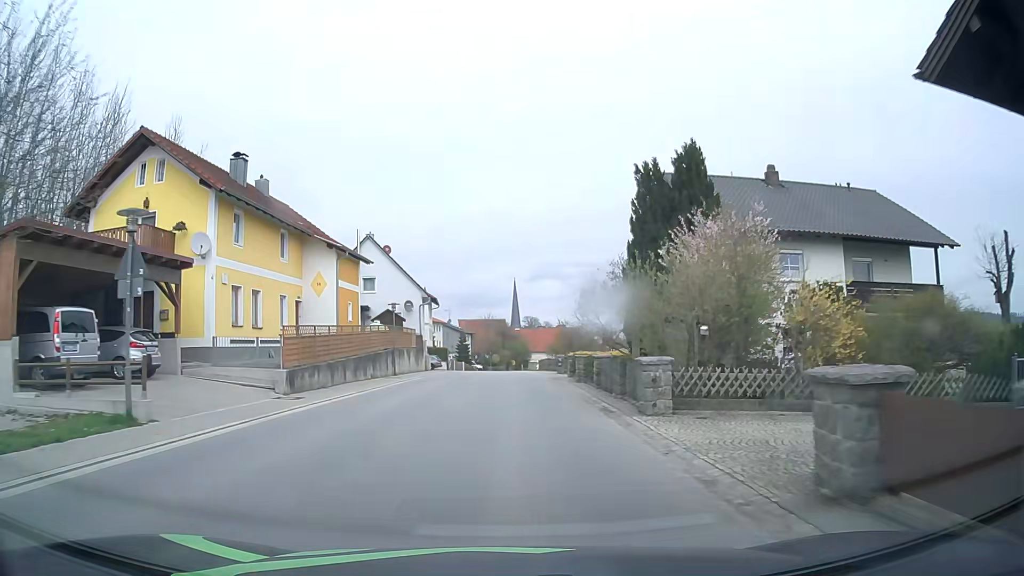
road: tertiary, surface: asphalt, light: Day
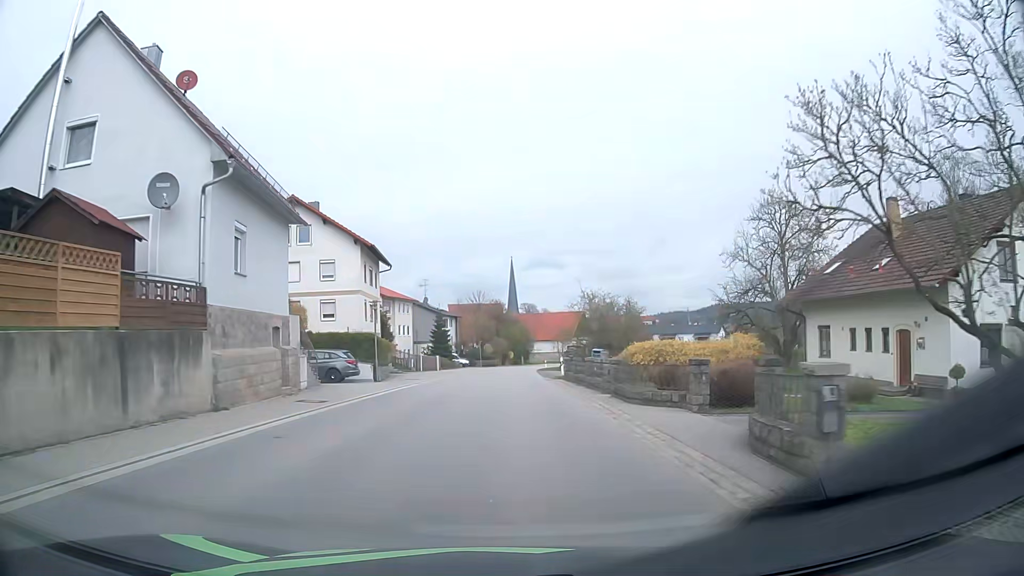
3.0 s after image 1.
(+0.5, +35.8) m; +1°
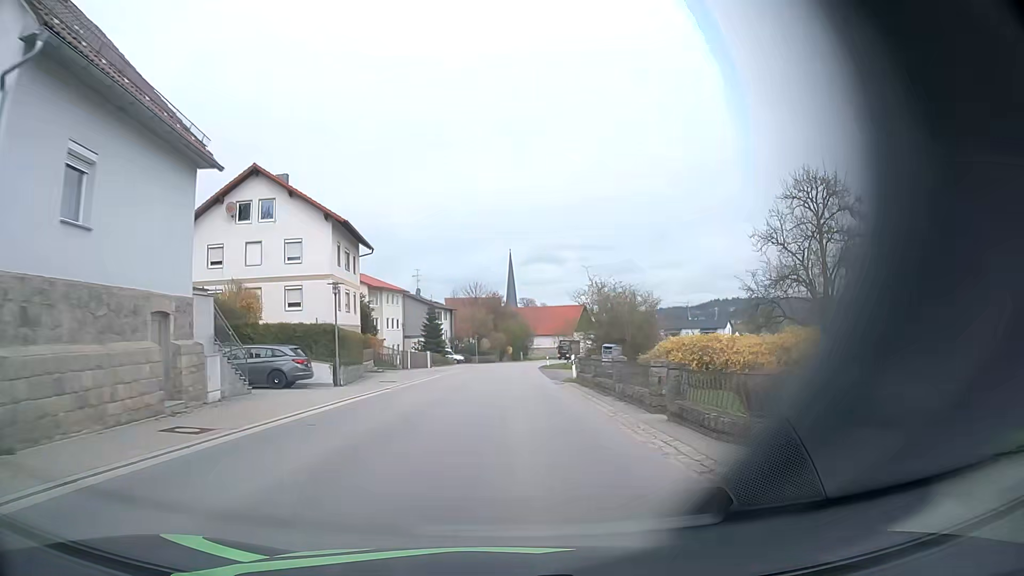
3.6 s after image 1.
(0.0, +7.2) m; 0°
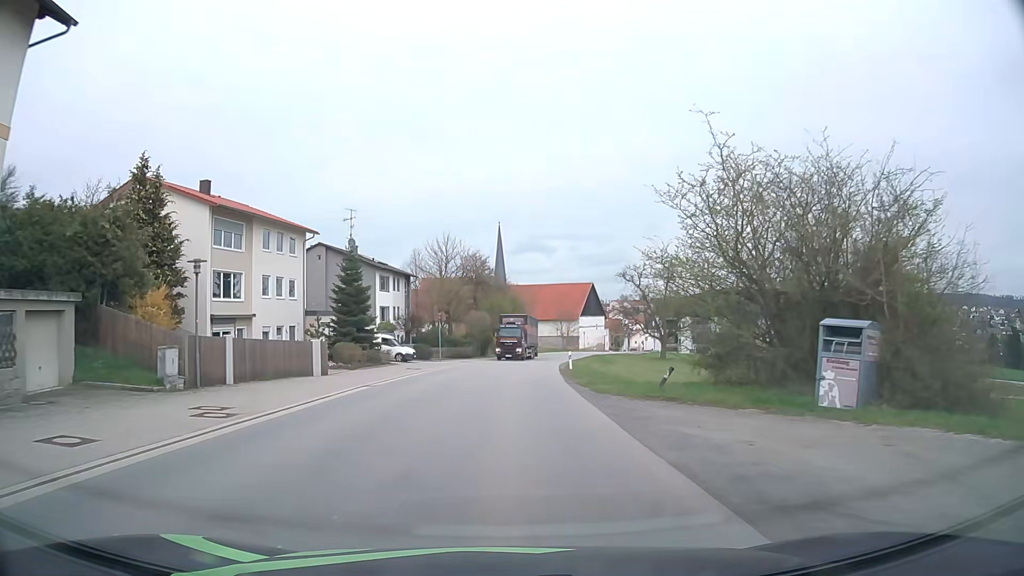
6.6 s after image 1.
(+0.1, +37.2) m; +1°
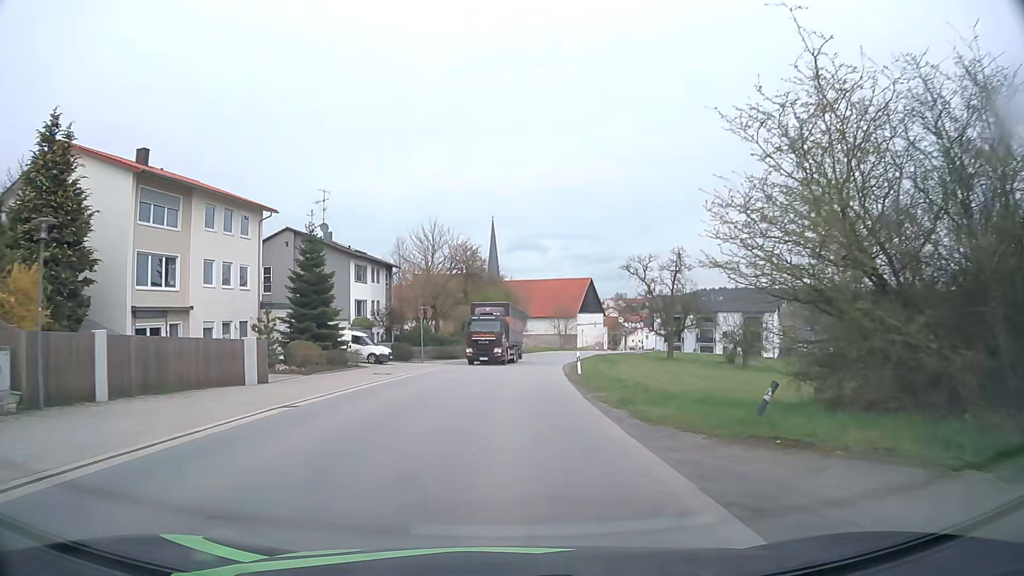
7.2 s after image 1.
(0.0, +7.6) m; +1°
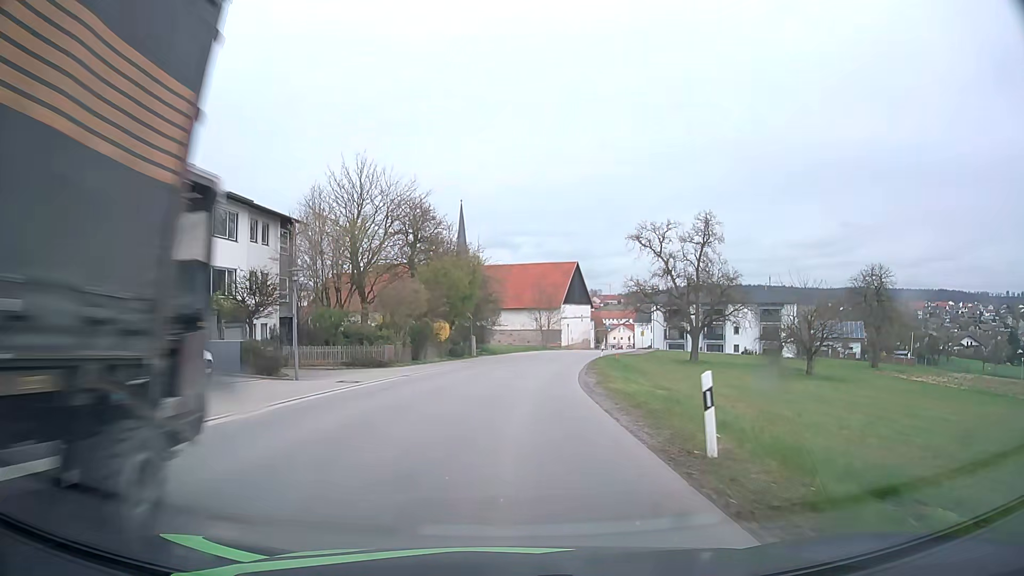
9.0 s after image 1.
(+0.4, +22.9) m; +2°
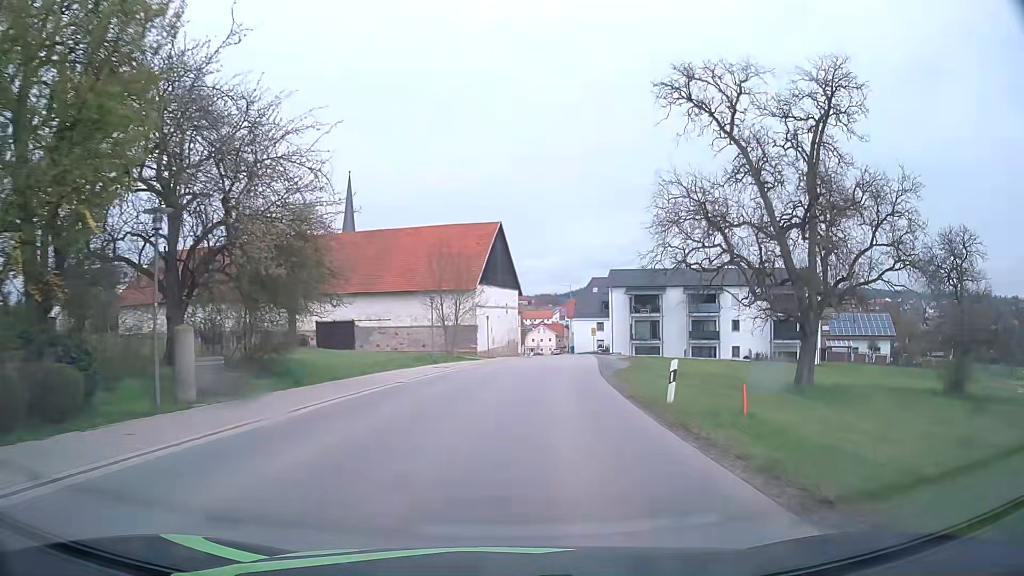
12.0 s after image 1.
(+2.1, +38.4) m; +8°
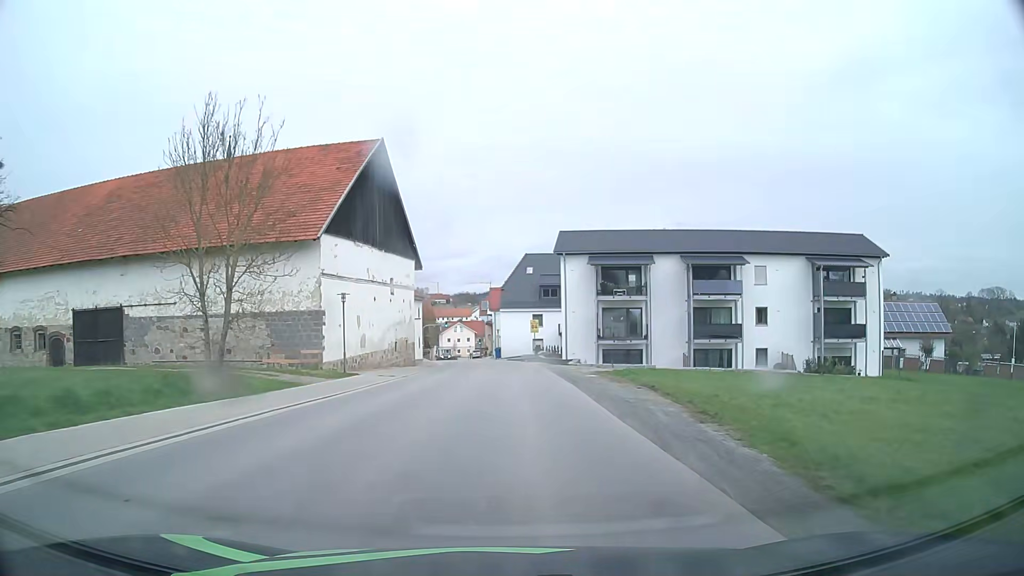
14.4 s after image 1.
(+1.9, +29.9) m; +7°
